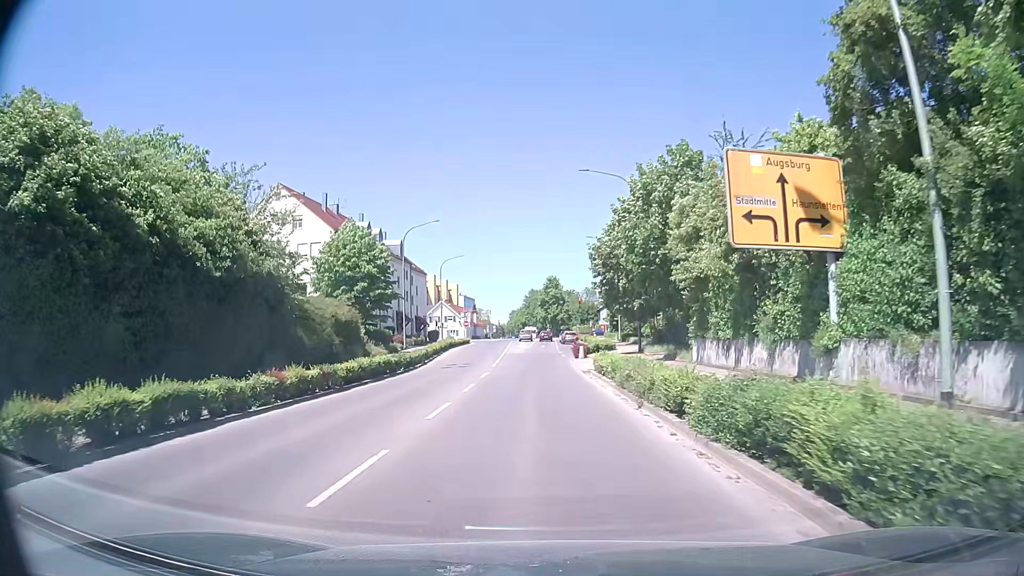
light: Day
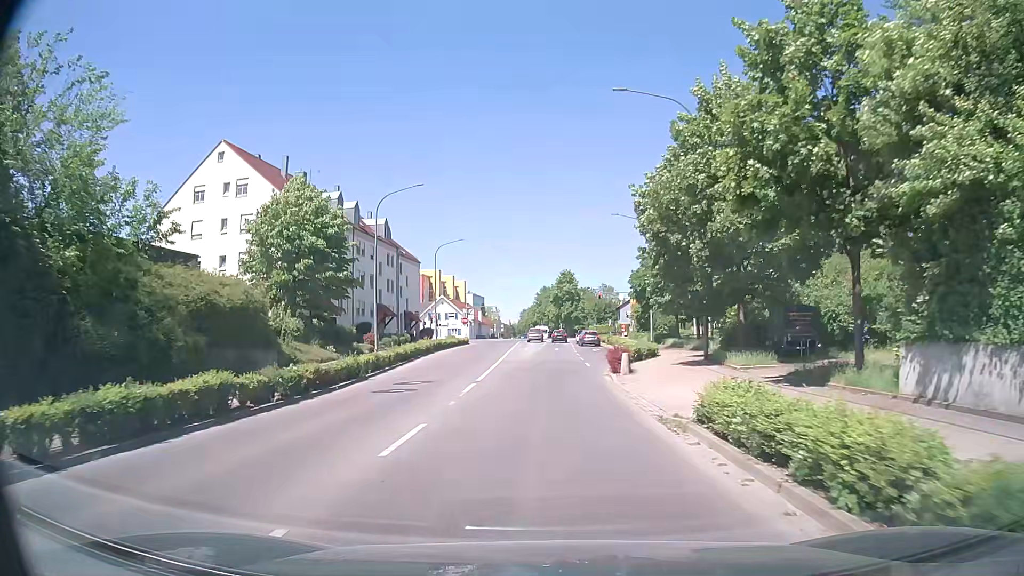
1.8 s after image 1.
(-0.2, +15.8) m; -1°
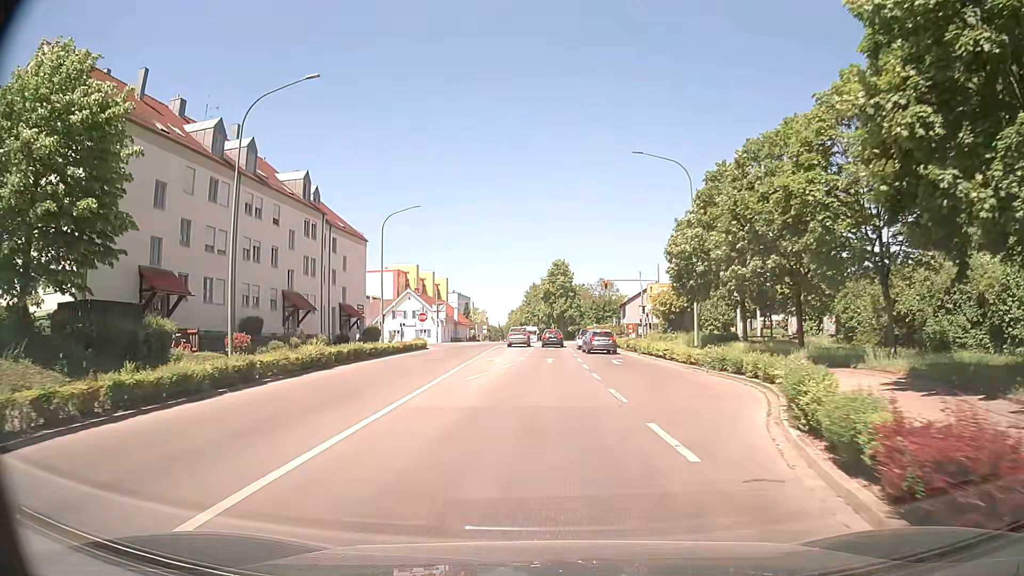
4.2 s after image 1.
(+0.3, +22.8) m; +2°
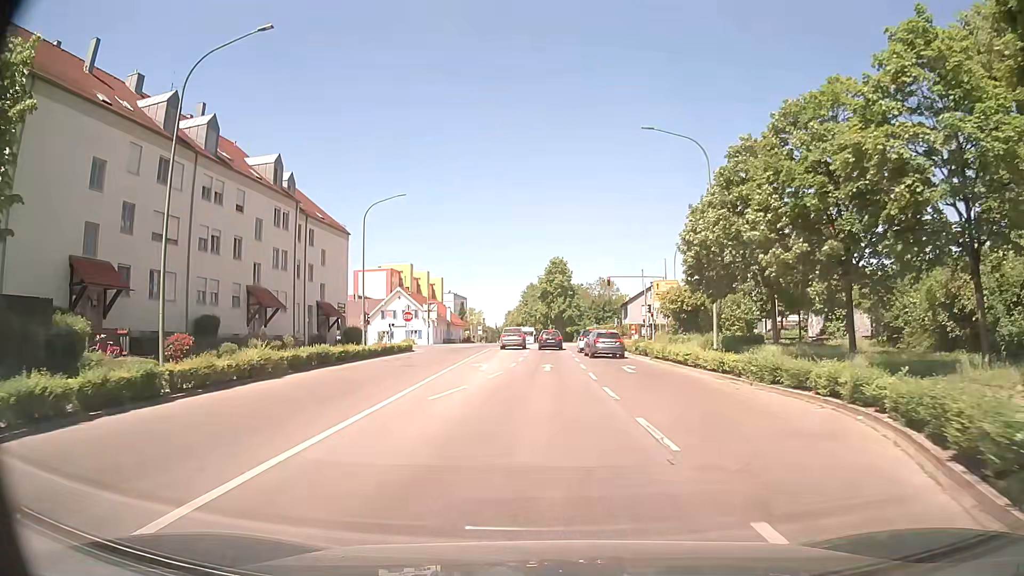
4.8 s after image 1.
(-0.1, +5.4) m; -1°
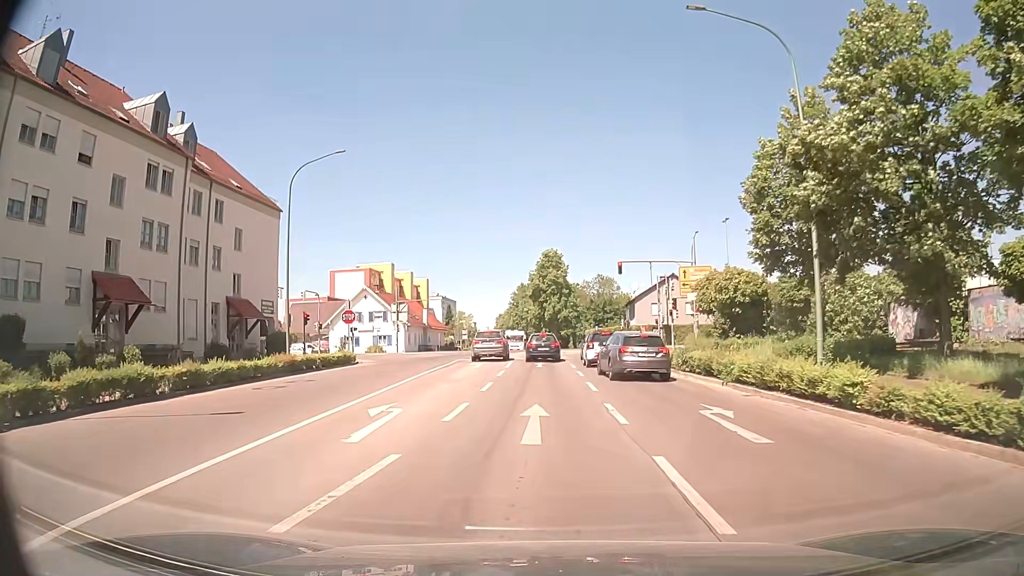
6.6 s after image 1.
(+0.2, +15.0) m; +1°
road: secondary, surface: asphalt
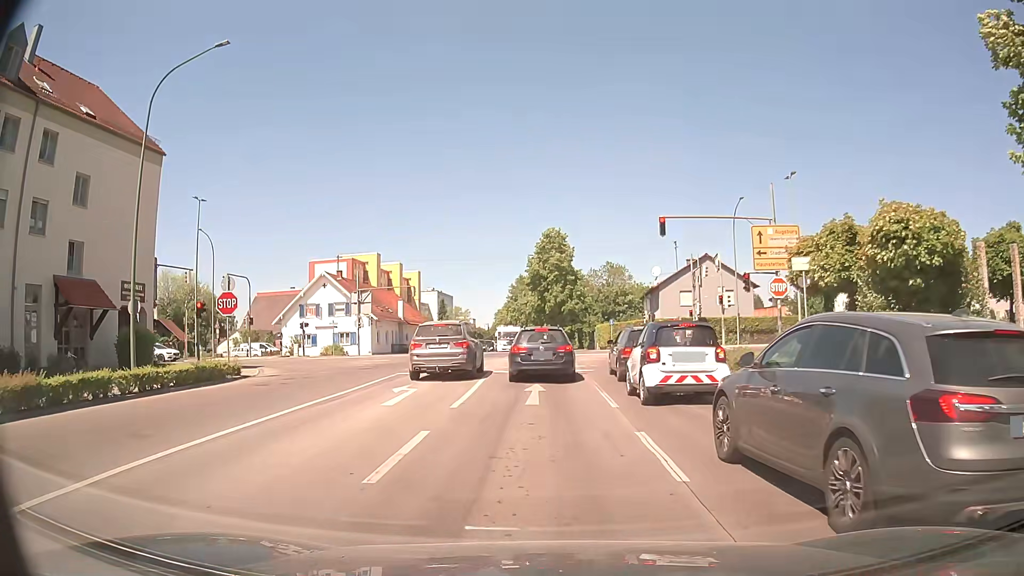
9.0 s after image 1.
(-0.1, +16.3) m; -1°
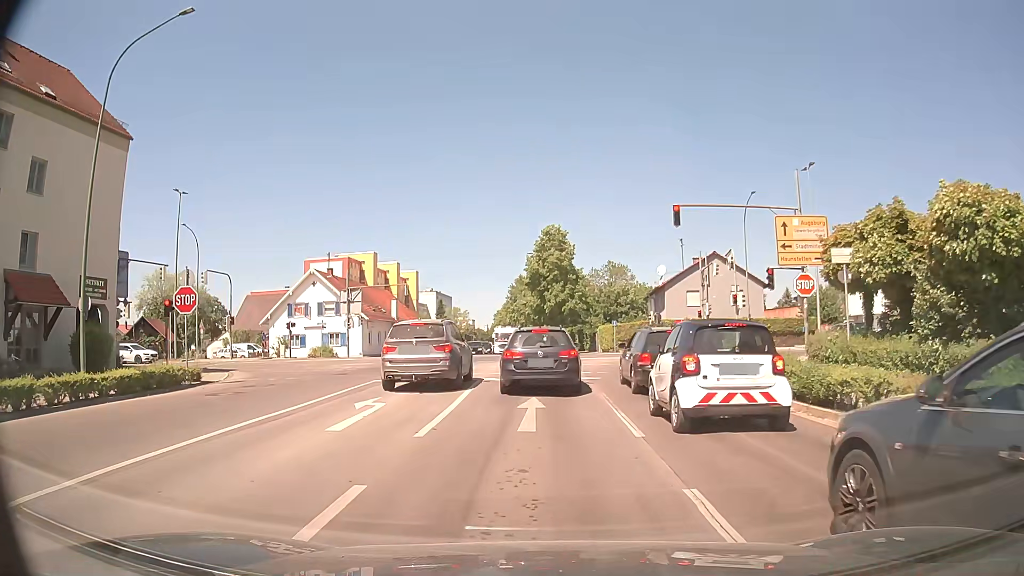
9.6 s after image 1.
(0.0, +3.1) m; 0°
